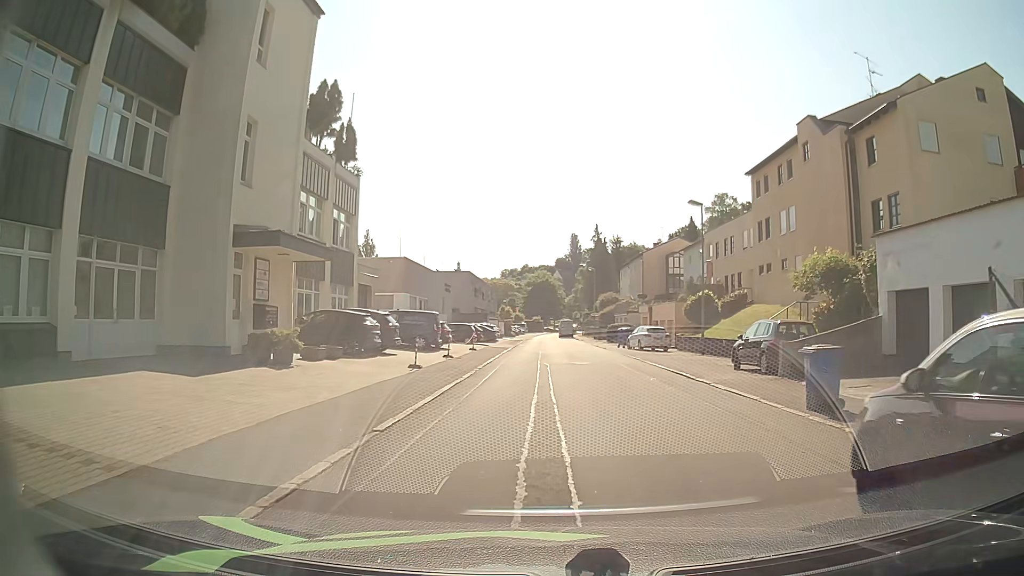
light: Day
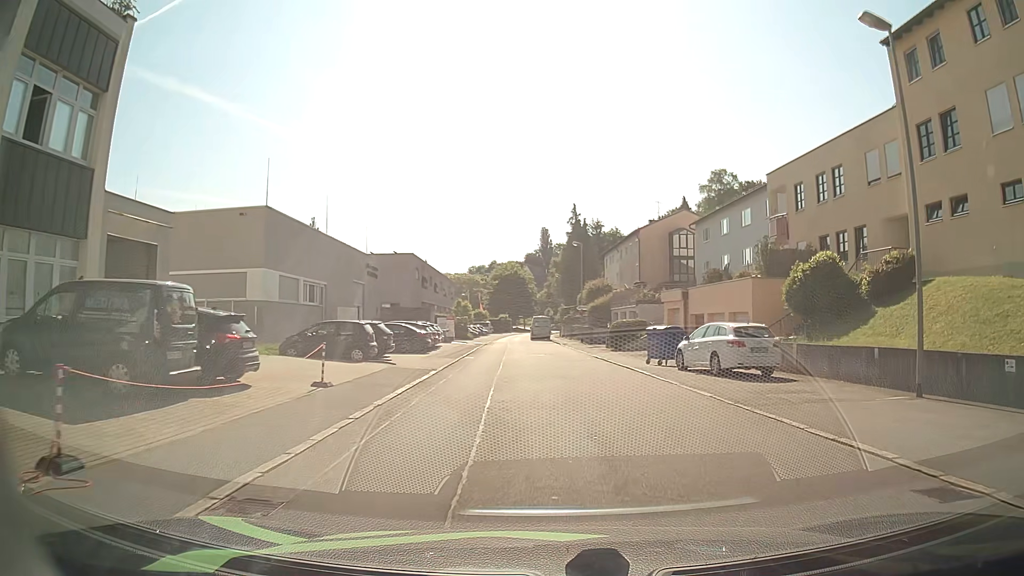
(0.0, +22.7) m; +2°
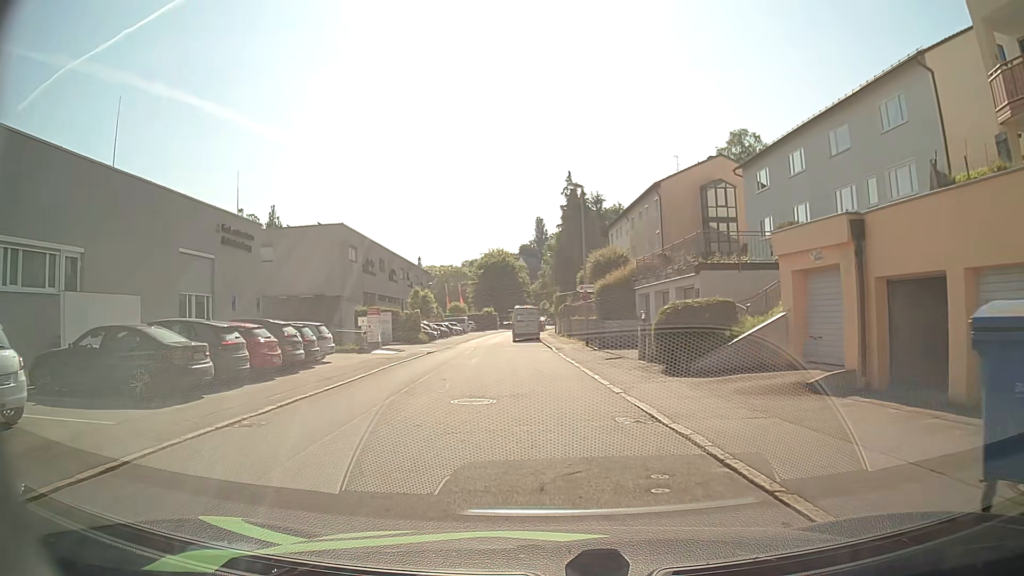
(+0.7, +21.2) m; +1°
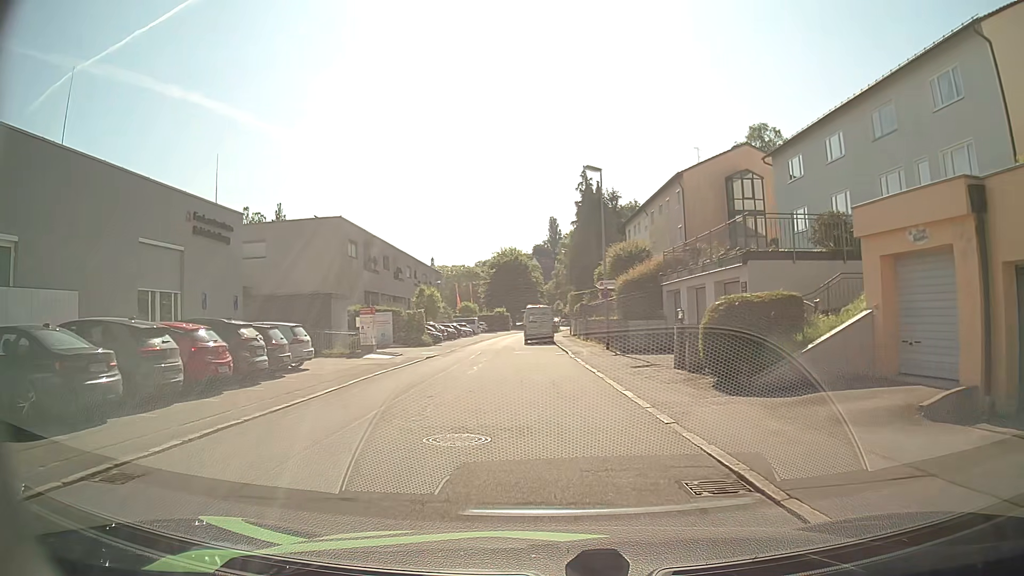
(-0.1, +3.8) m; -2°
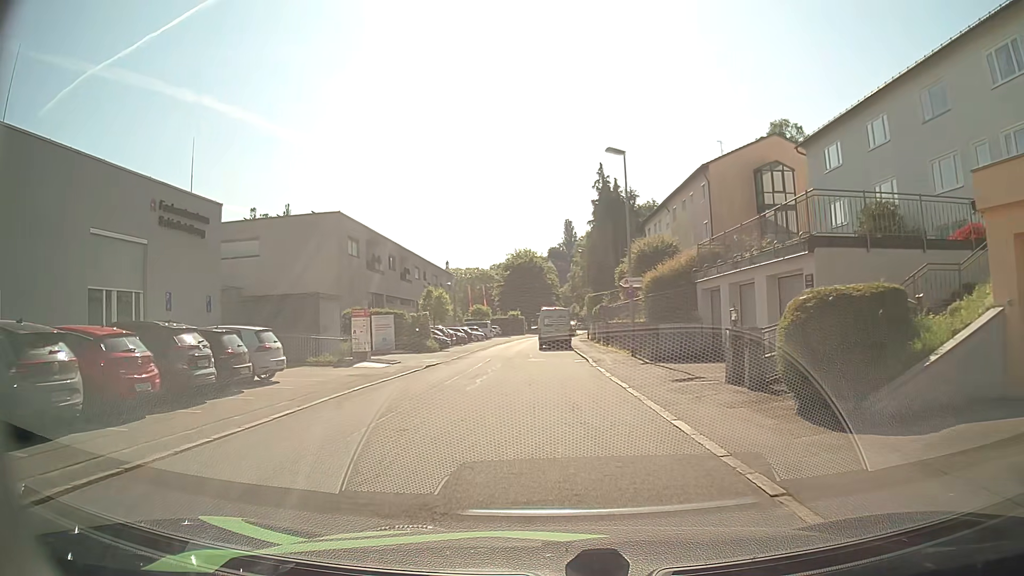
(0.0, +3.7) m; 0°
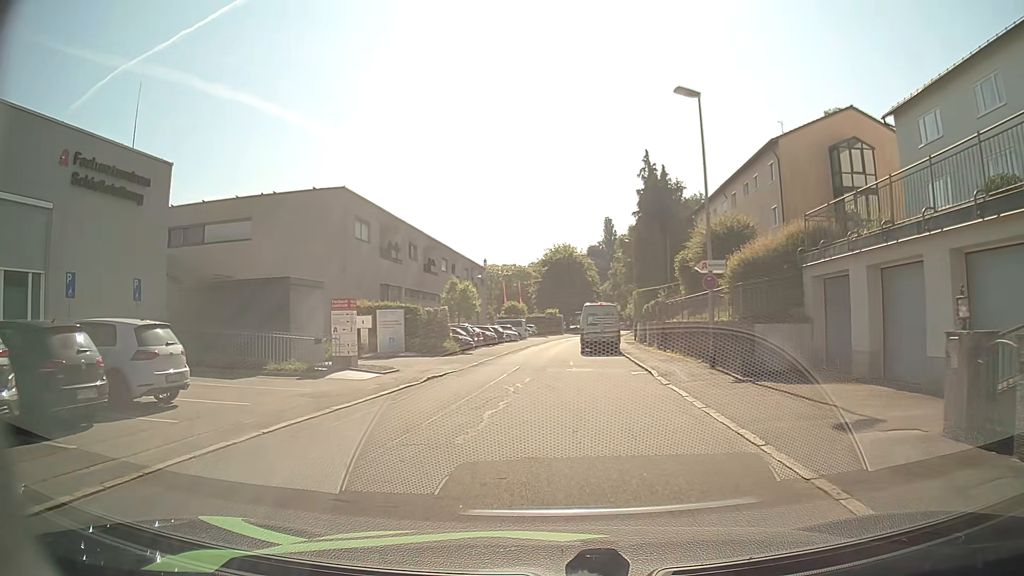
(-0.3, +7.0) m; -3°
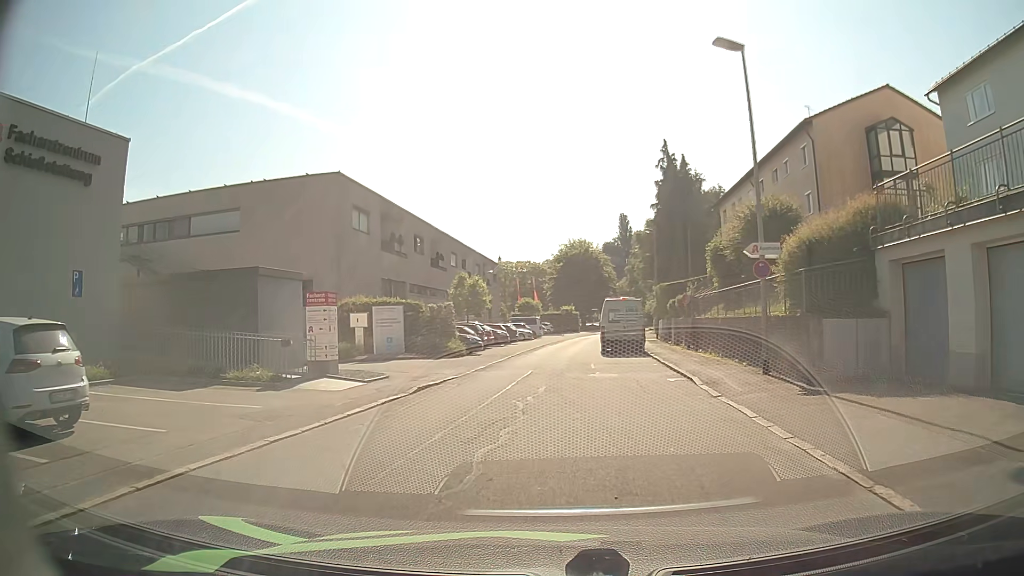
(-0.1, +3.4) m; -2°
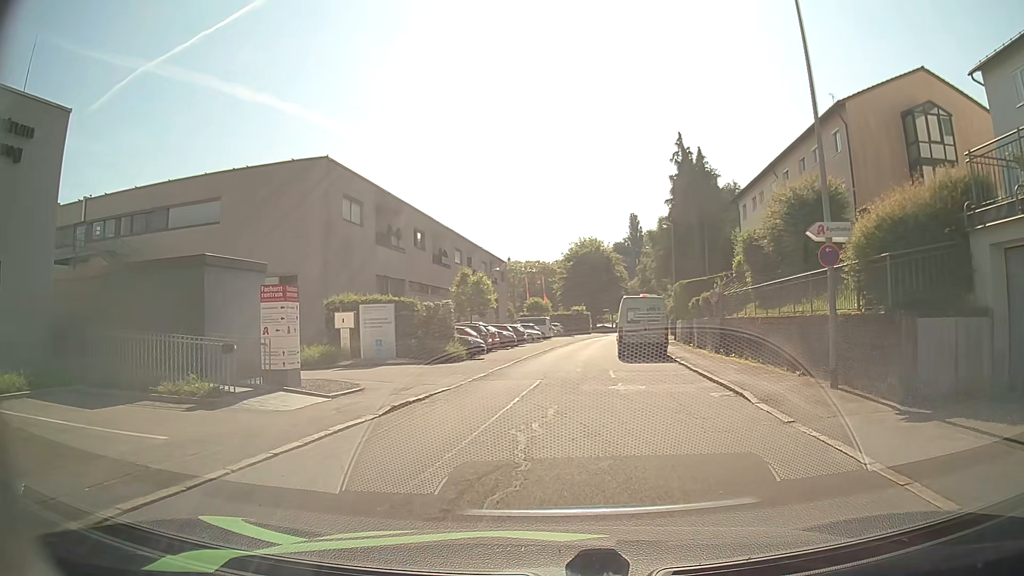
(0.0, +3.4) m; -1°
